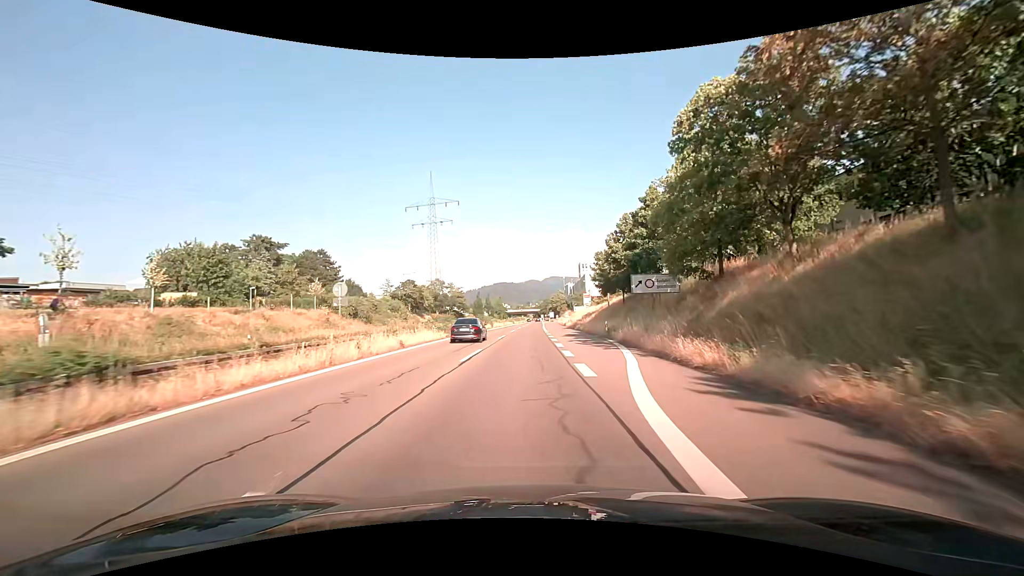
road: trunk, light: Day
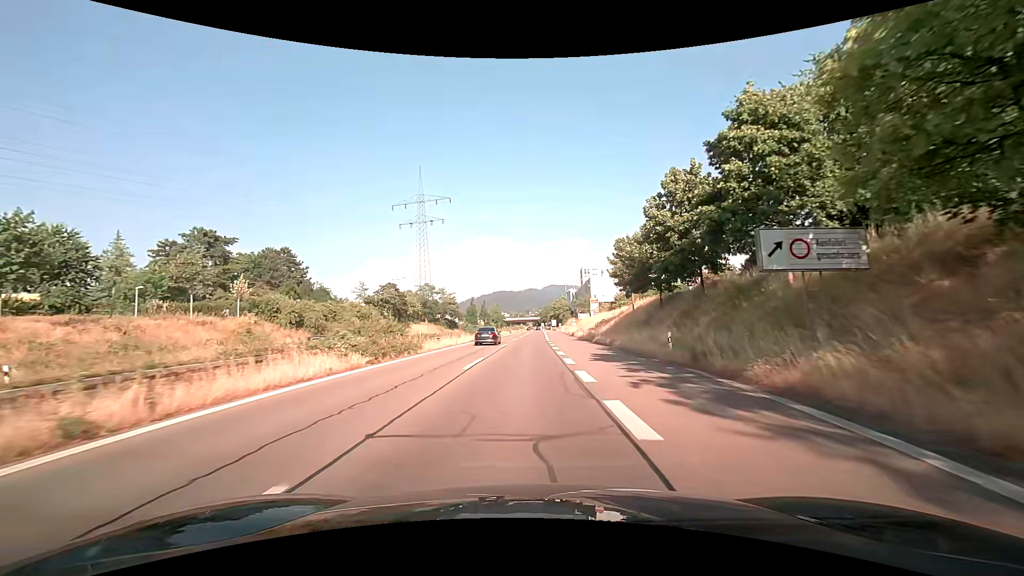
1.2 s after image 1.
(+0.1, +17.9) m; 0°
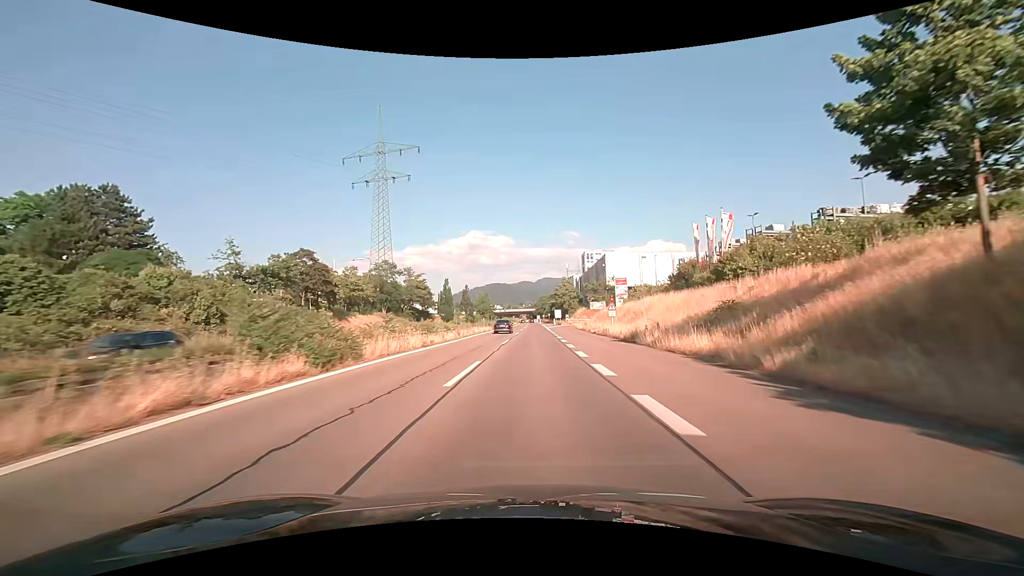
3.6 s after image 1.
(-0.2, +42.6) m; 0°
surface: asphalt
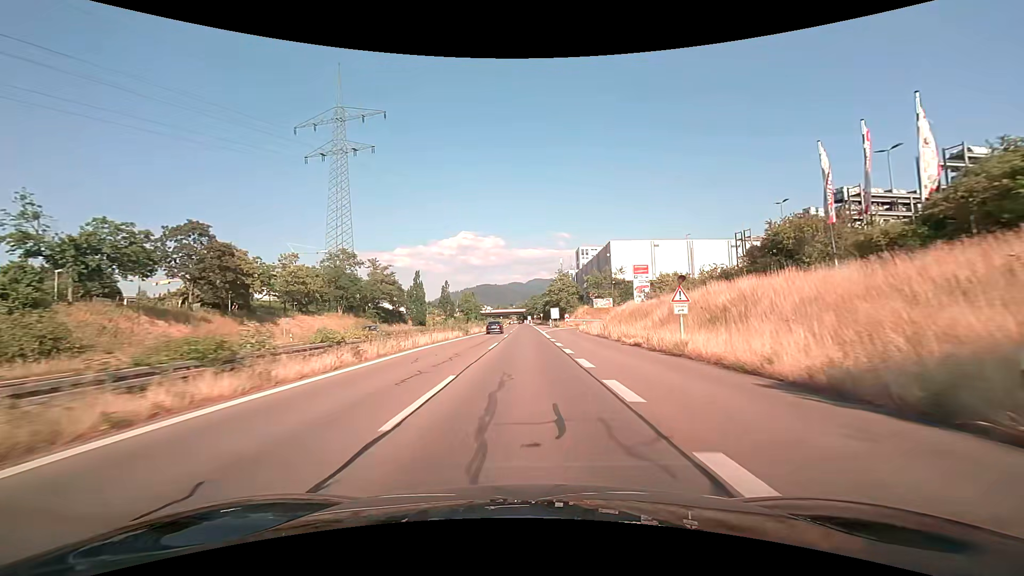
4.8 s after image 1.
(+0.3, +21.7) m; +1°
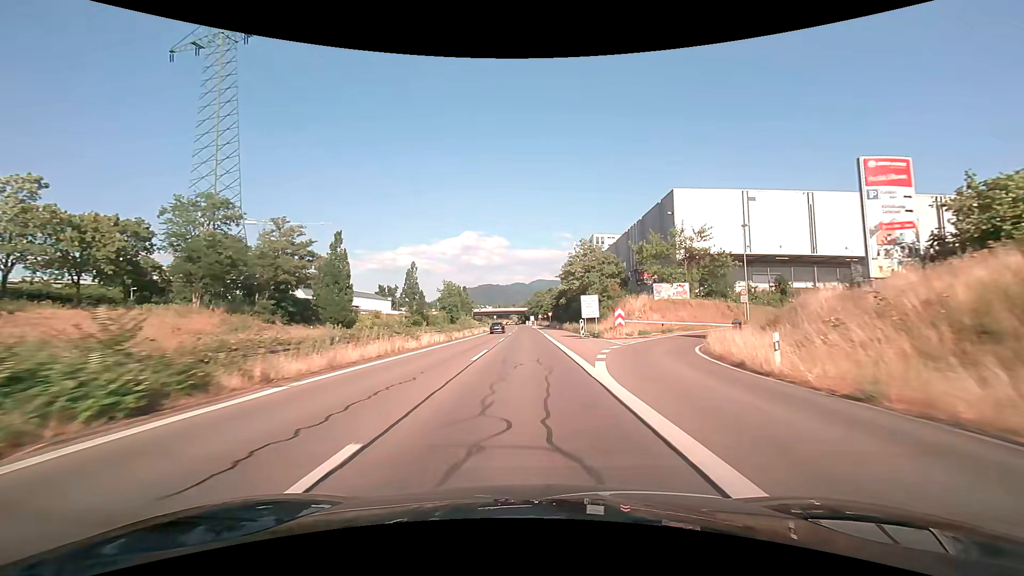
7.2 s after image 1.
(0.0, +42.8) m; 0°
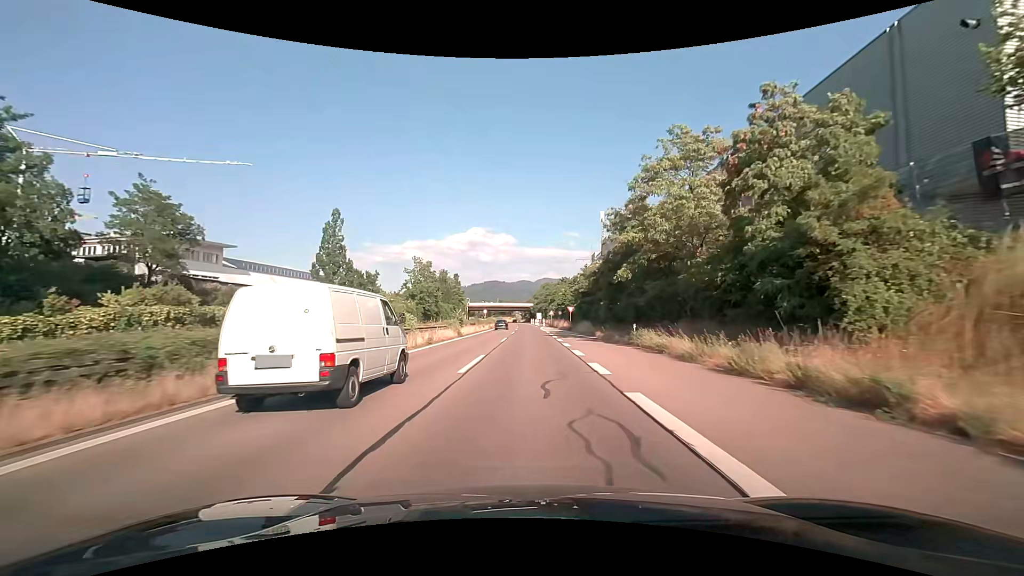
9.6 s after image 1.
(-0.1, +40.5) m; -1°
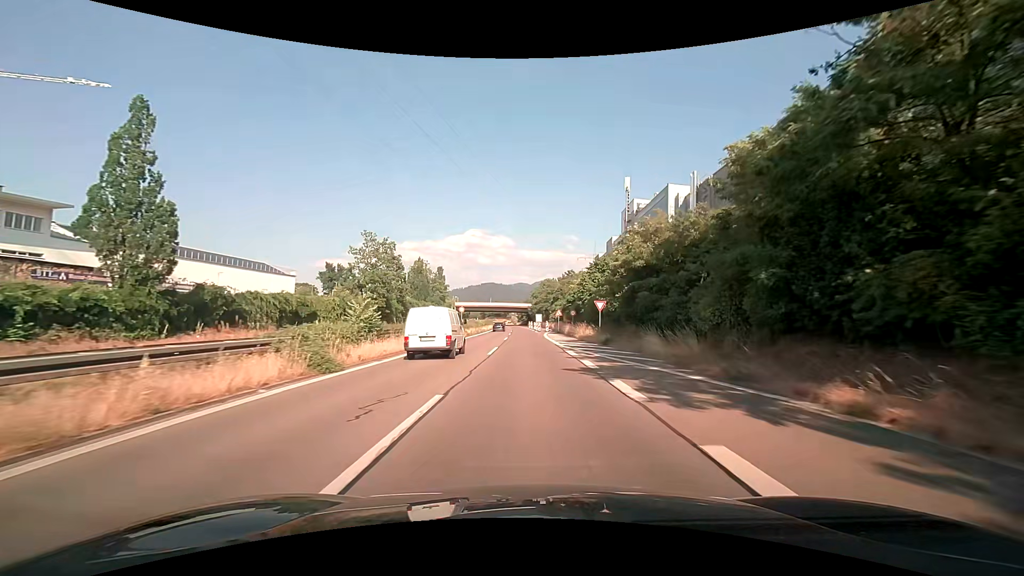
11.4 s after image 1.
(0.0, +27.4) m; 0°
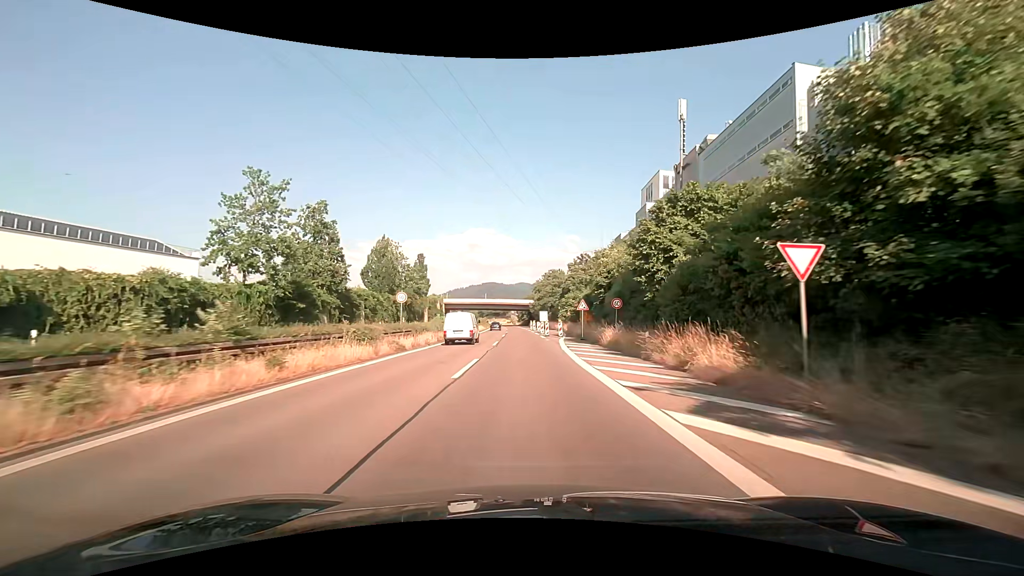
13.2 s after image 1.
(0.0, +27.2) m; 0°
(0, +10) (0, +20) (0, +30) (0, +40) (-1, +50) (-1, +60) (-1, +70) (-2, +80) (-2, +90) (-2, +100) m
